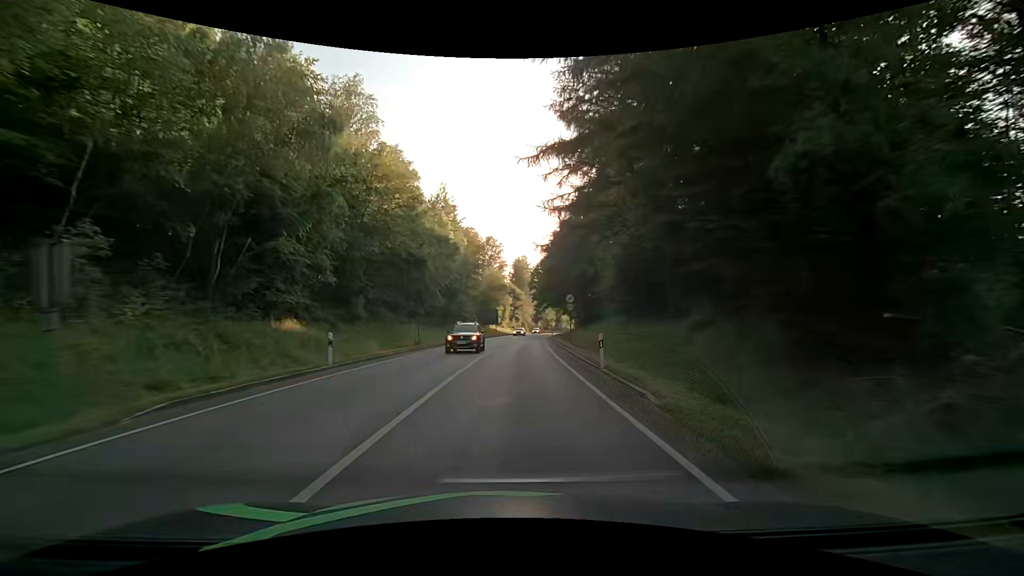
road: primary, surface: asphalt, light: Day
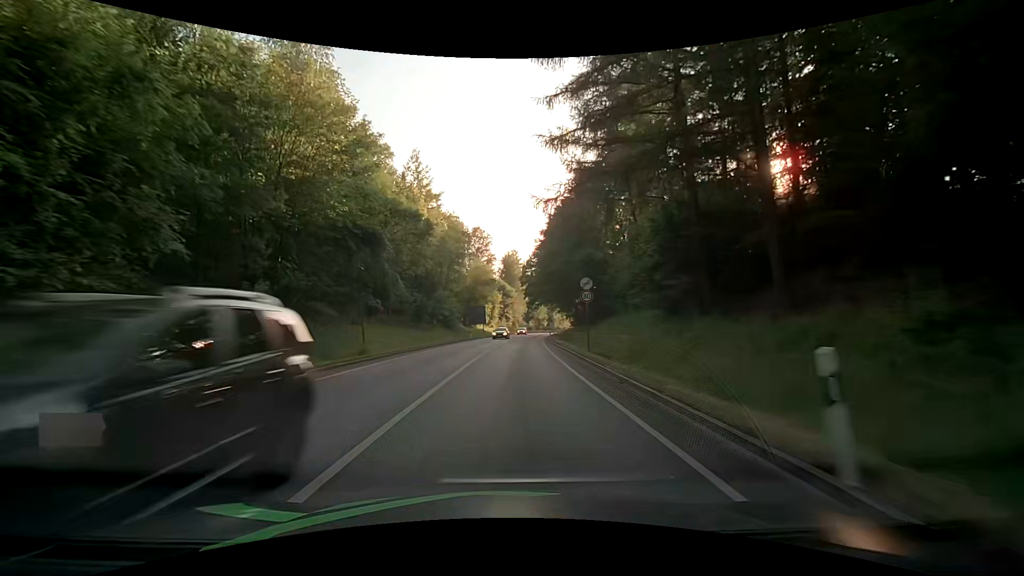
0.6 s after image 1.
(+0.1, +11.5) m; +2°
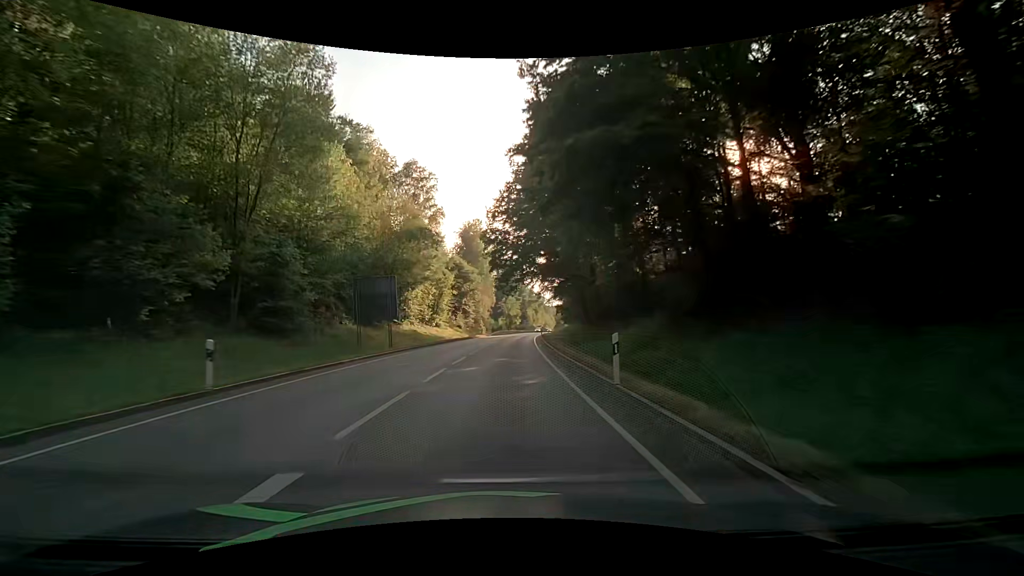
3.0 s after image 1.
(+0.9, +43.9) m; +2°
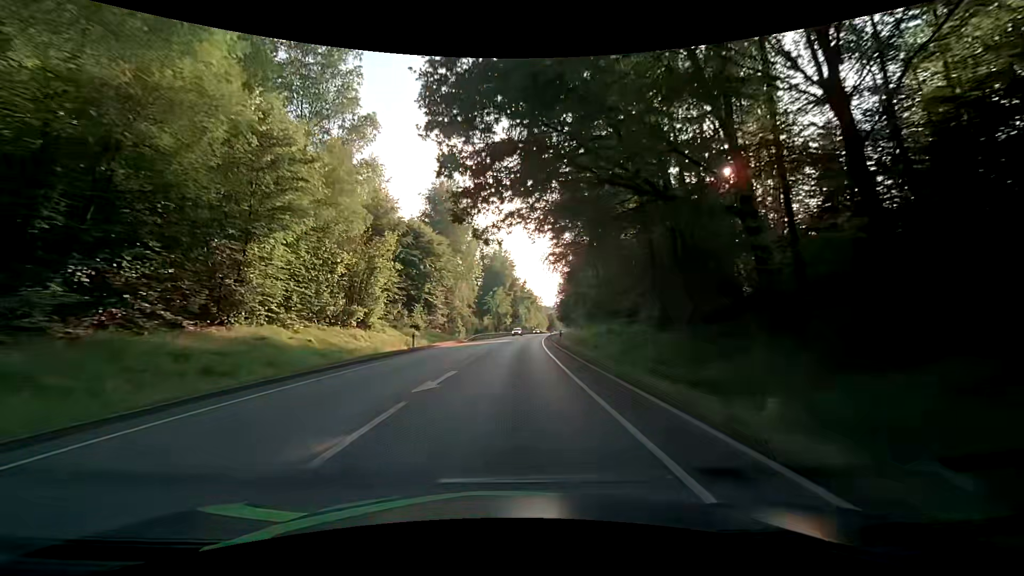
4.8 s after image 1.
(+0.6, +31.1) m; +1°
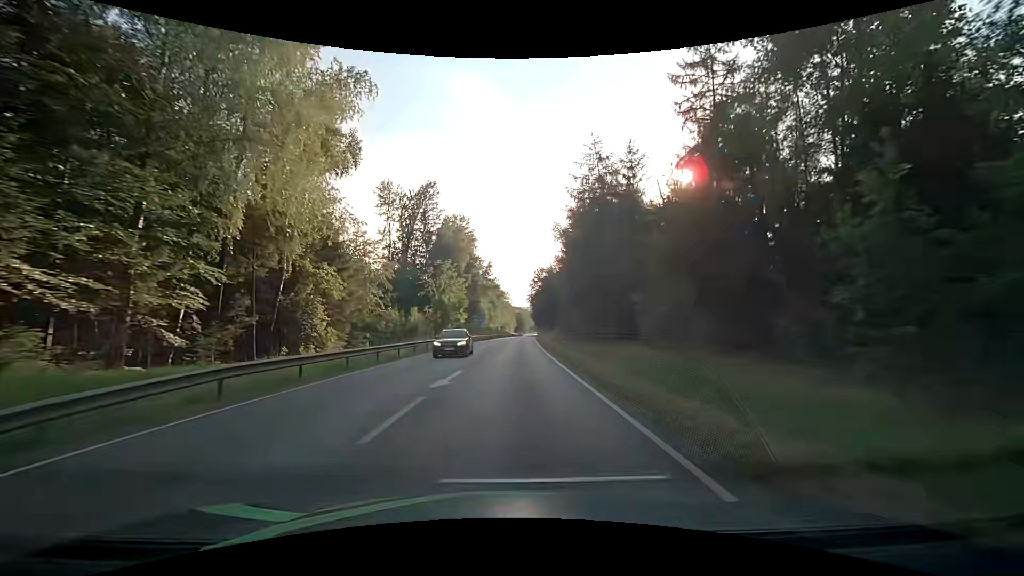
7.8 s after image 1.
(+2.2, +52.8) m; +5°
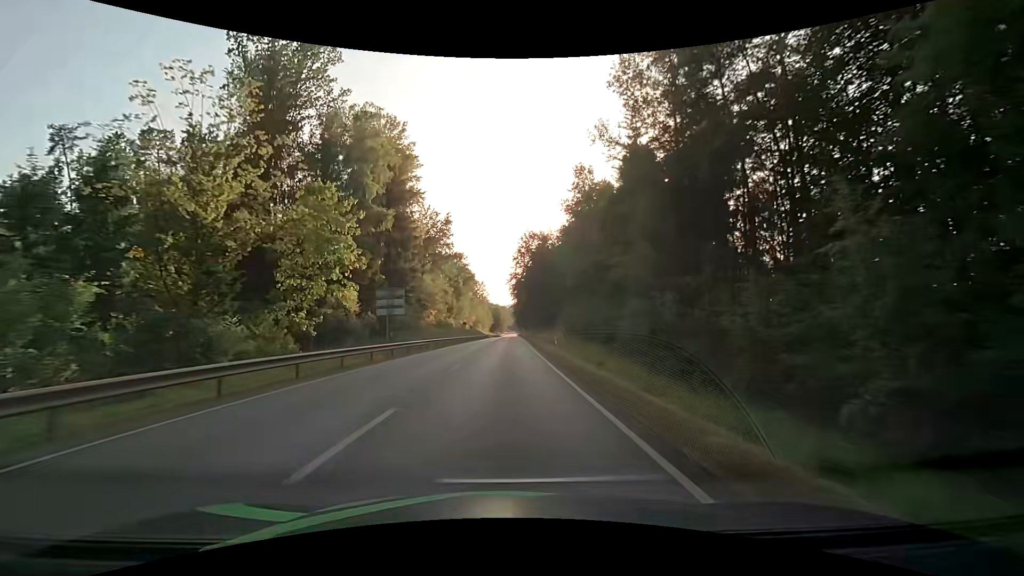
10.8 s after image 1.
(+1.2, +56.0) m; +2°
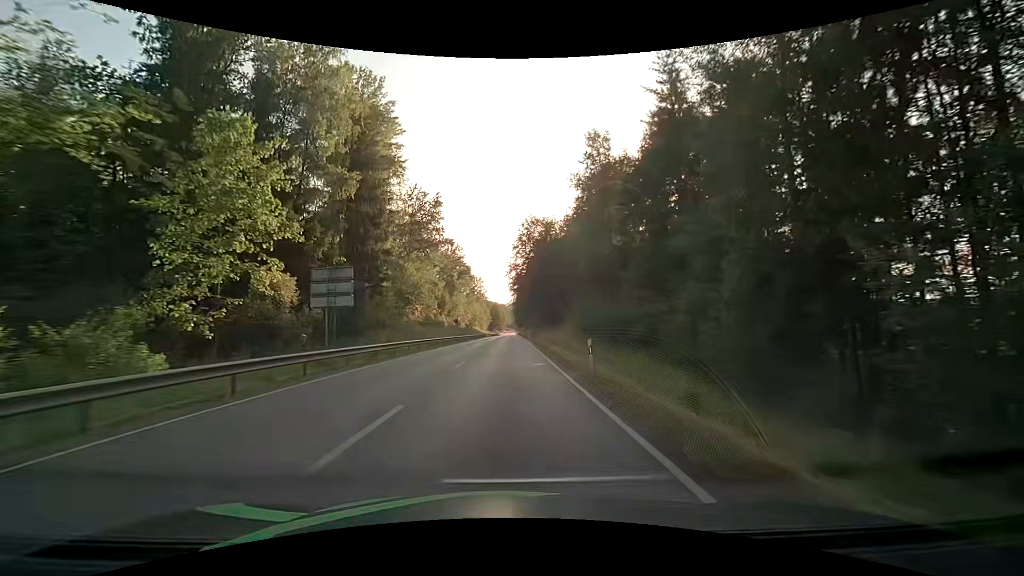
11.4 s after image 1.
(+0.1, +11.6) m; +1°
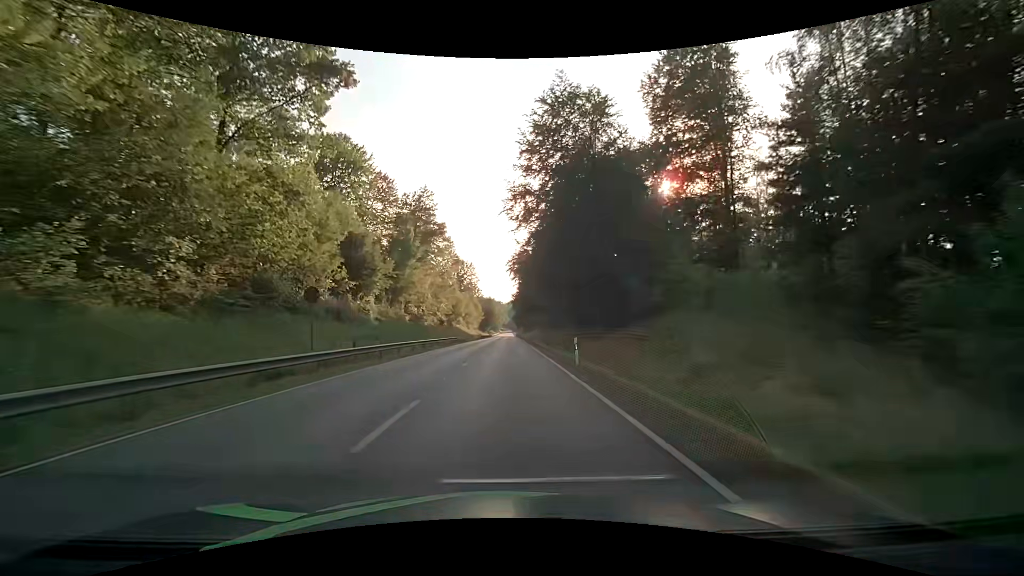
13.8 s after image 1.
(+0.2, +47.4) m; 0°
(0, +10) (0, +20) (0, +30) (0, +40) (0, +50) (0, +60) (0, +70) (0, +80) (0, +90) (0, +100) m
